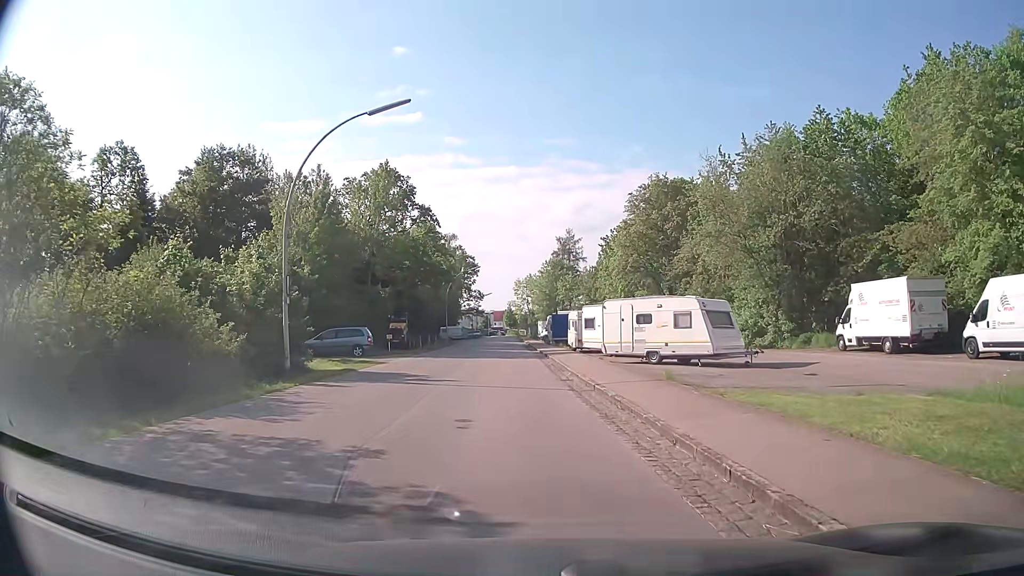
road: residential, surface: asphalt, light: Day
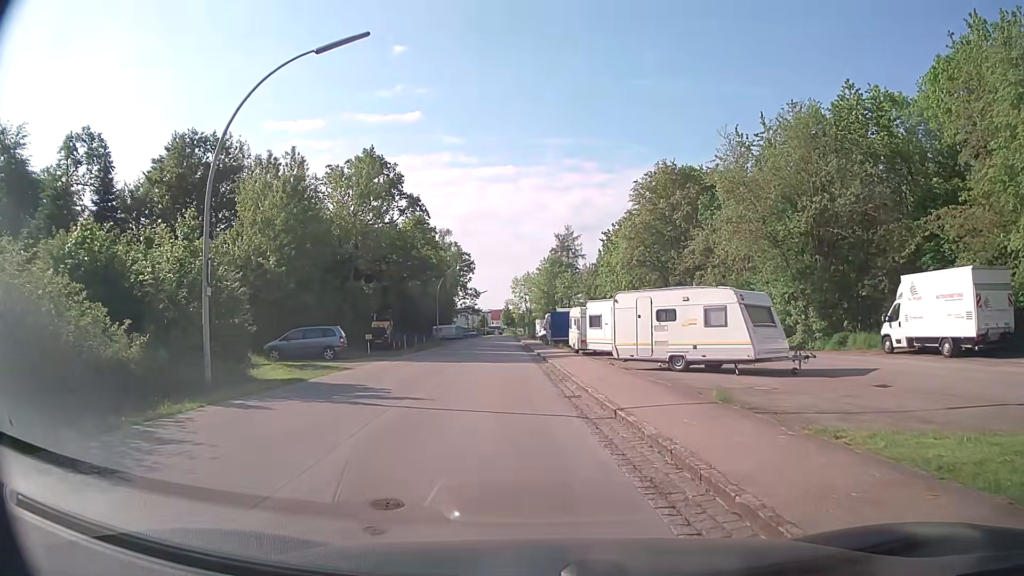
(0.0, +4.7) m; 0°
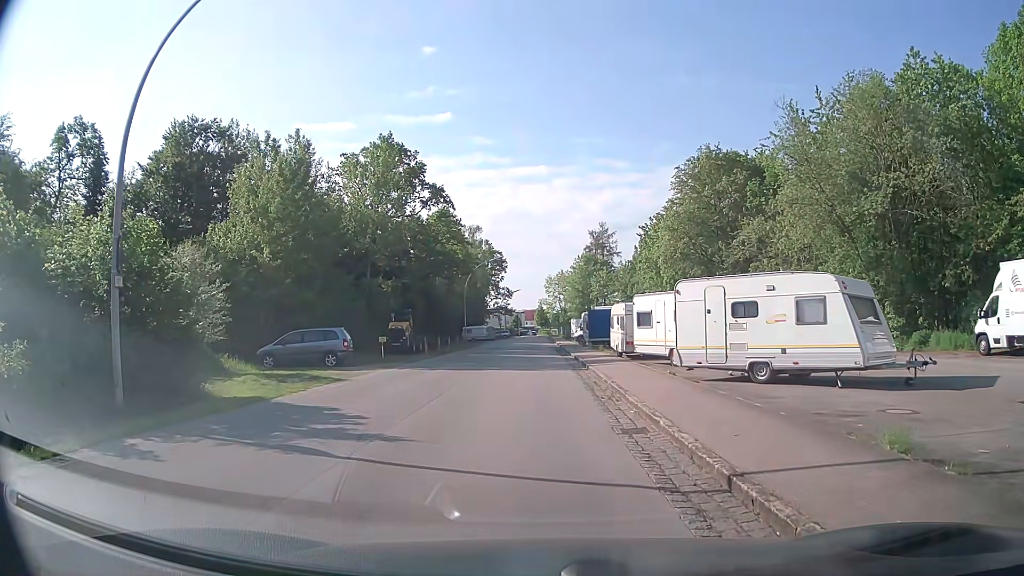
(-0.1, +4.6) m; -4°
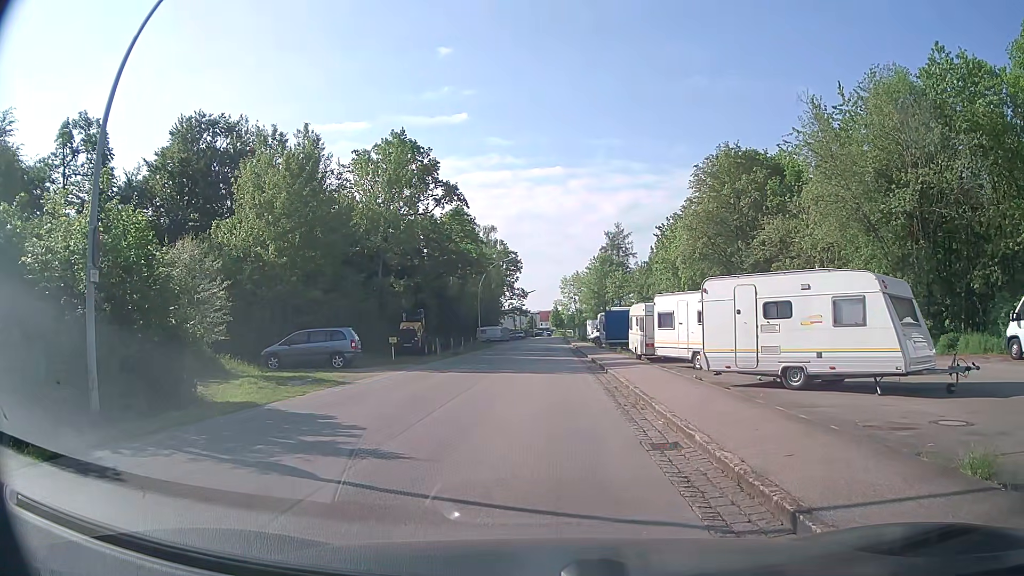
(0.0, +1.1) m; +1°
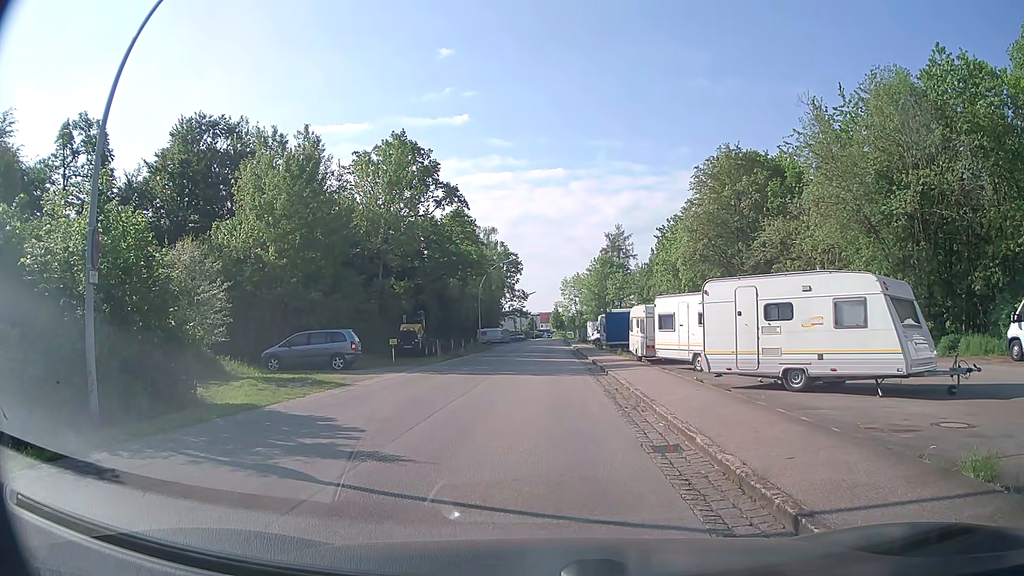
(0.0, +0.1) m; 0°
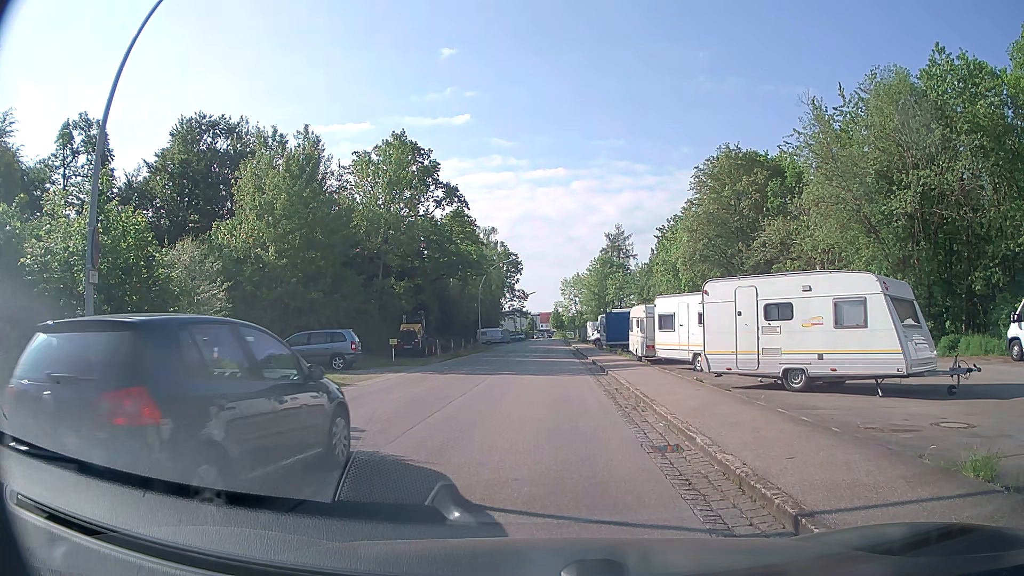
(0.0, 0.0) m; 0°
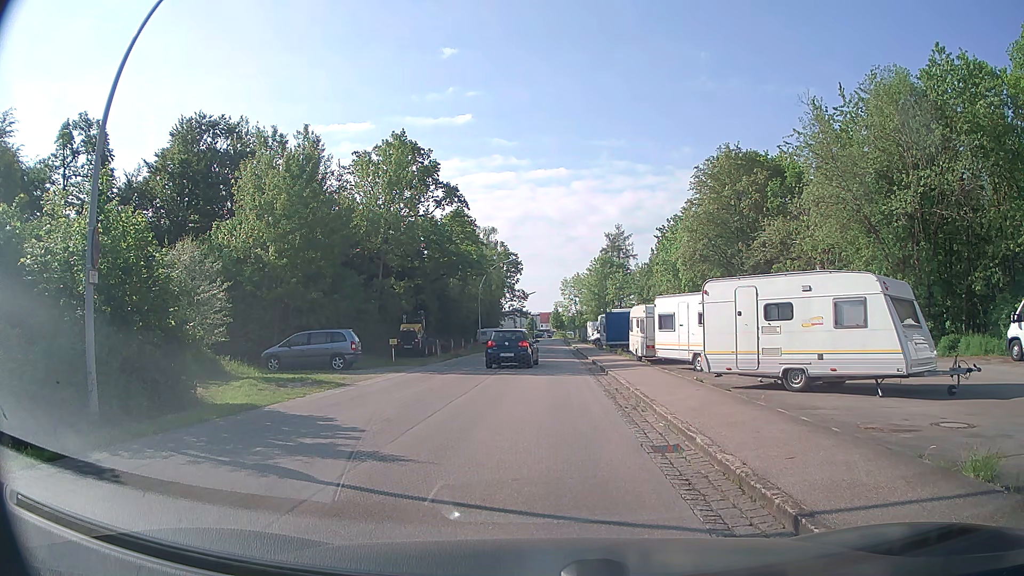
(0.0, 0.0) m; 0°
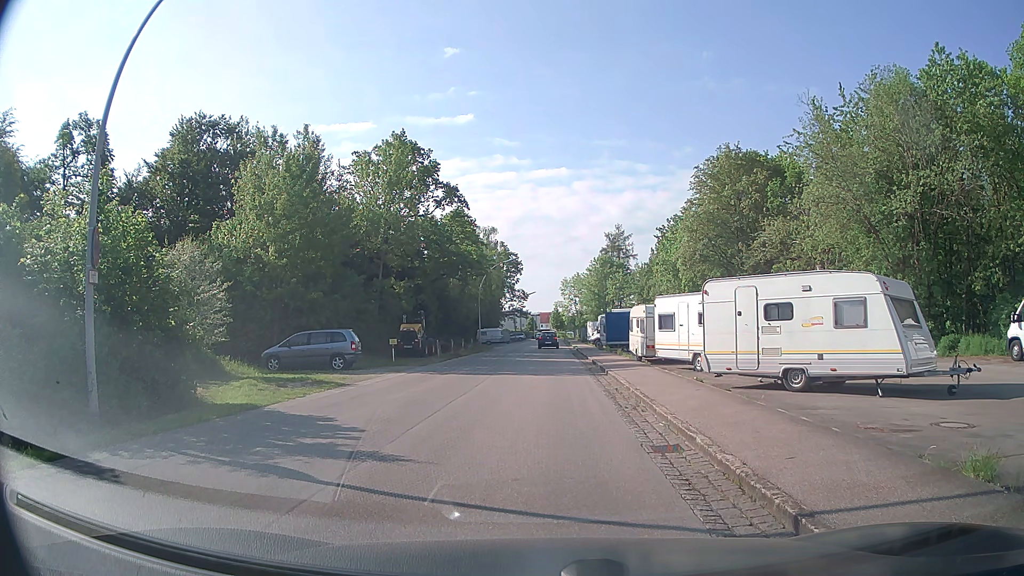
(0.0, 0.0) m; 0°
